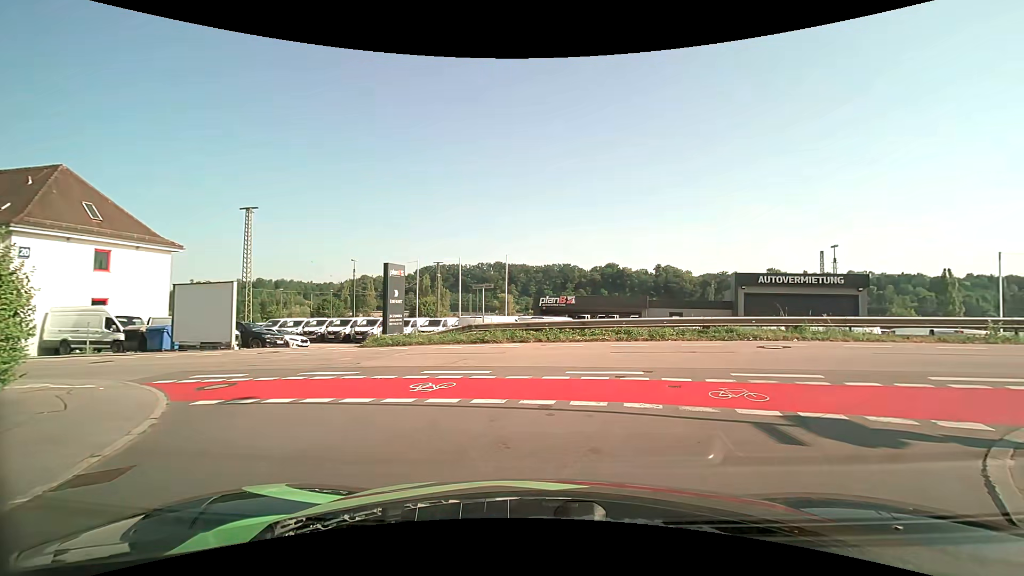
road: residential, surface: asphalt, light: Day
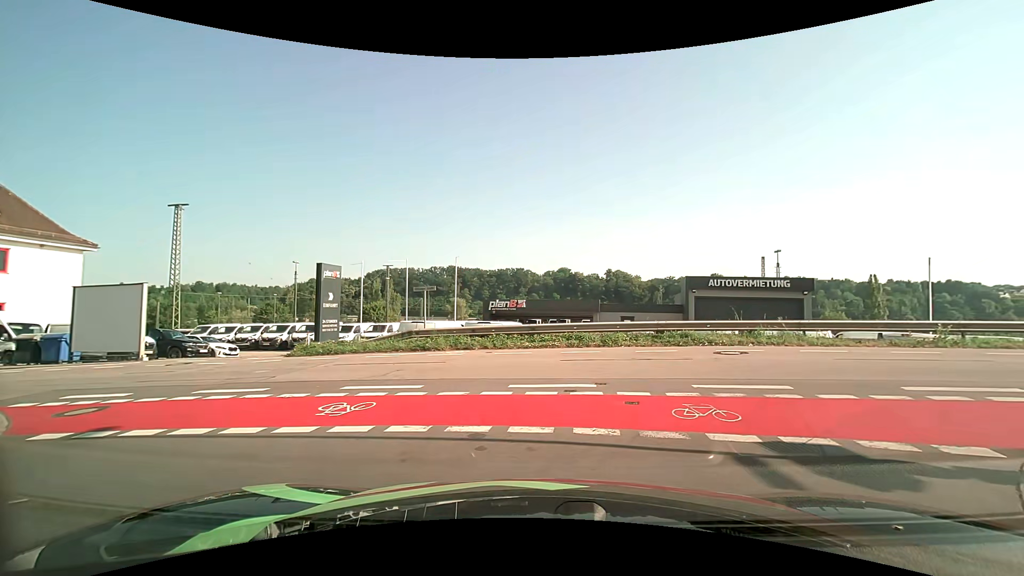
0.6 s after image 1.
(+0.1, +1.3) m; +6°
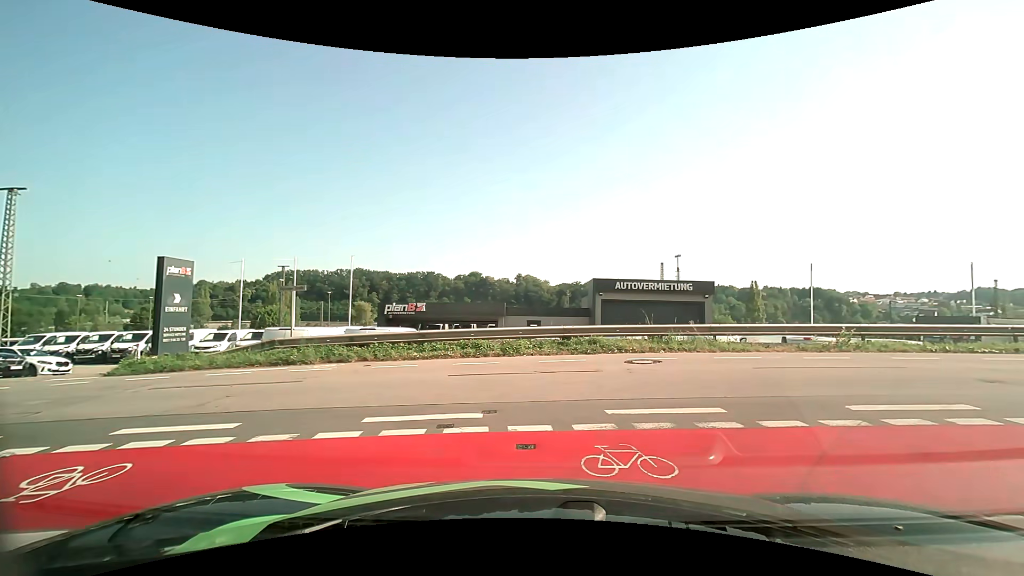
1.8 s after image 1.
(+0.2, +2.3) m; +11°
(+3, +9) (+12, +13) (+22, +13) (+32, +13) (+42, +13) (+52, +13) (+62, +13) (+72, +12) (+82, +12) (+92, +12) m
